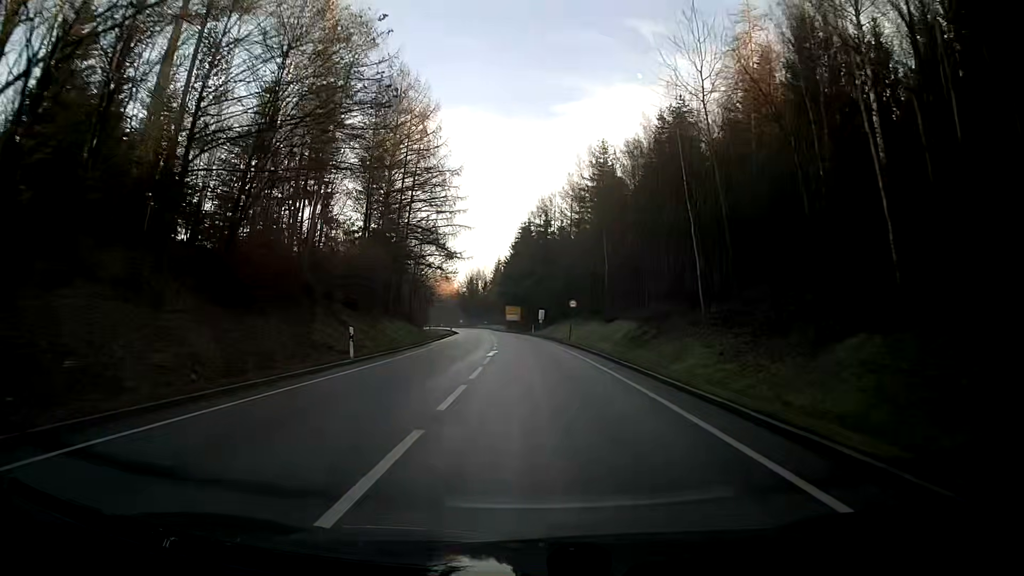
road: primary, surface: asphalt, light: Day
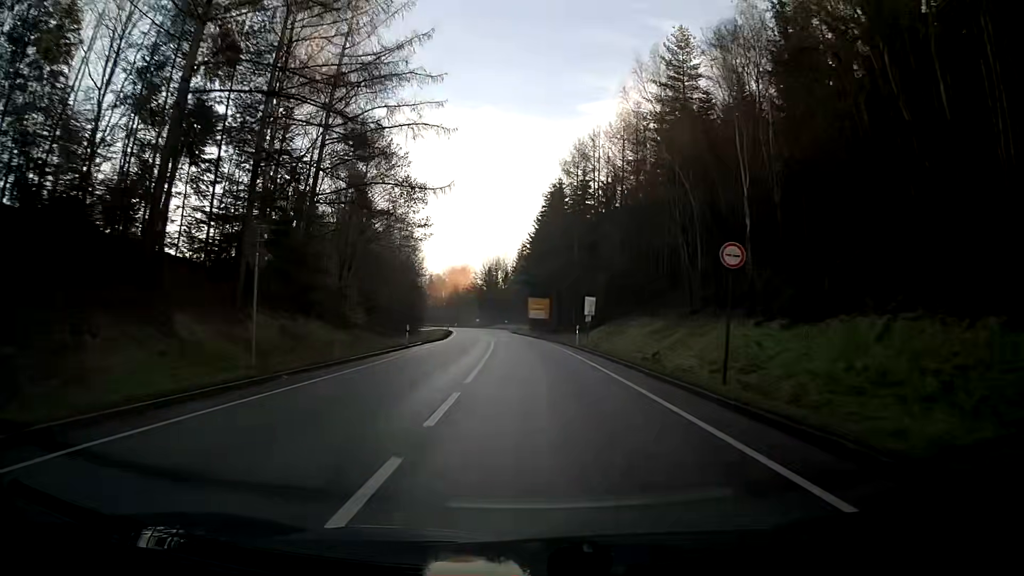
(-0.8, +37.7) m; -3°
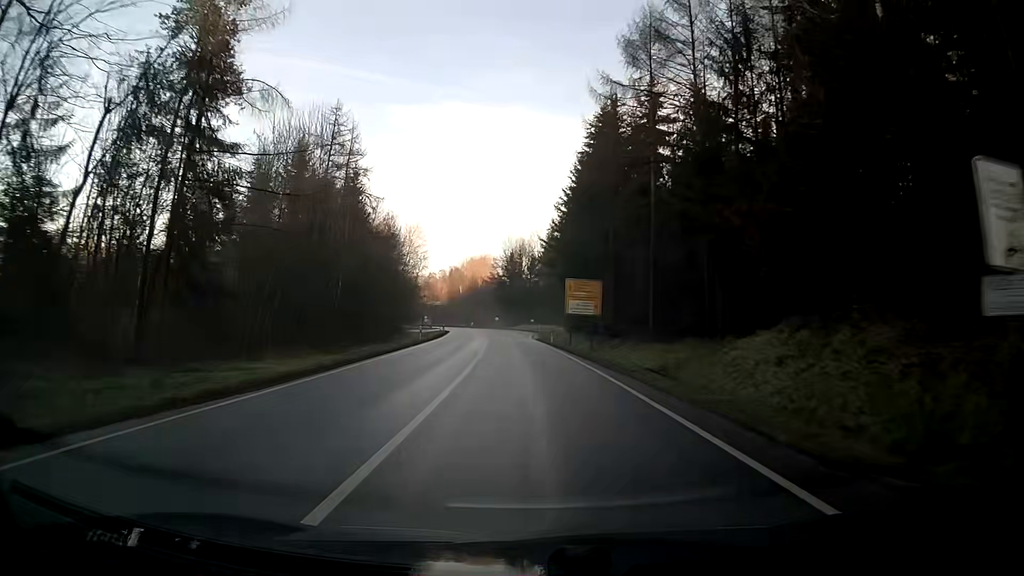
(-0.8, +37.6) m; -2°
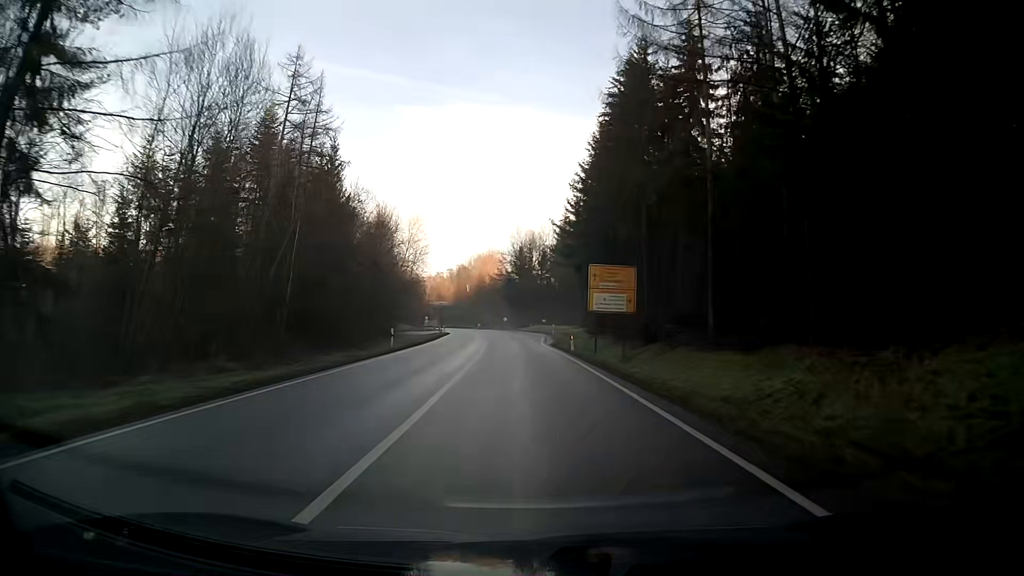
(-0.1, +12.6) m; -1°
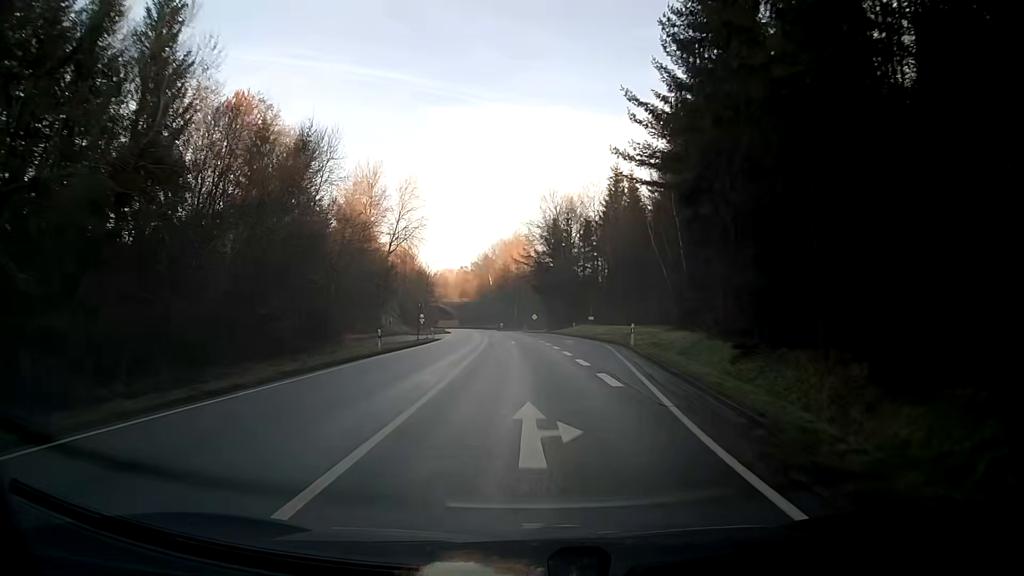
(-0.9, +37.7) m; -3°
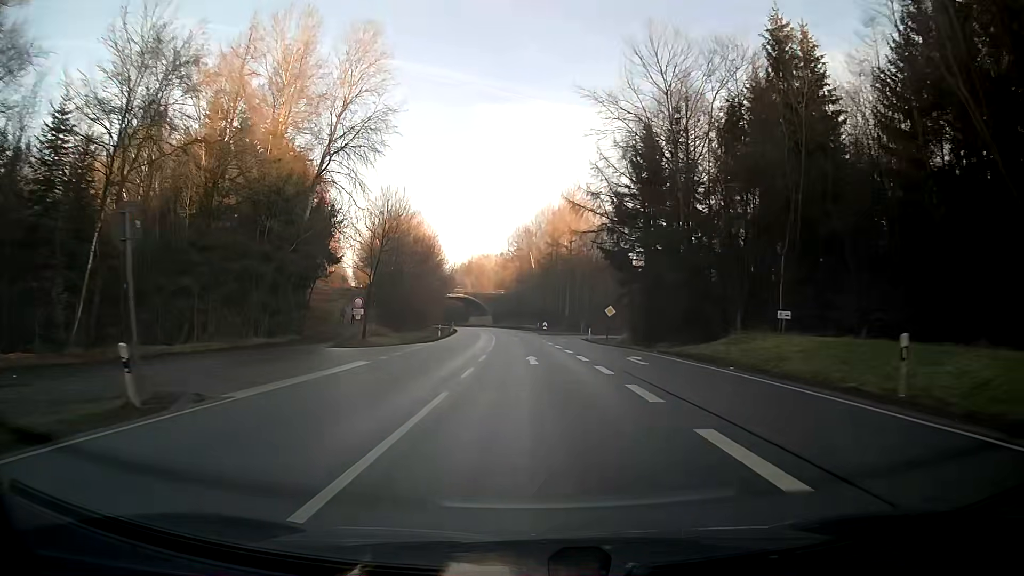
(-1.7, +50.2) m; -4°
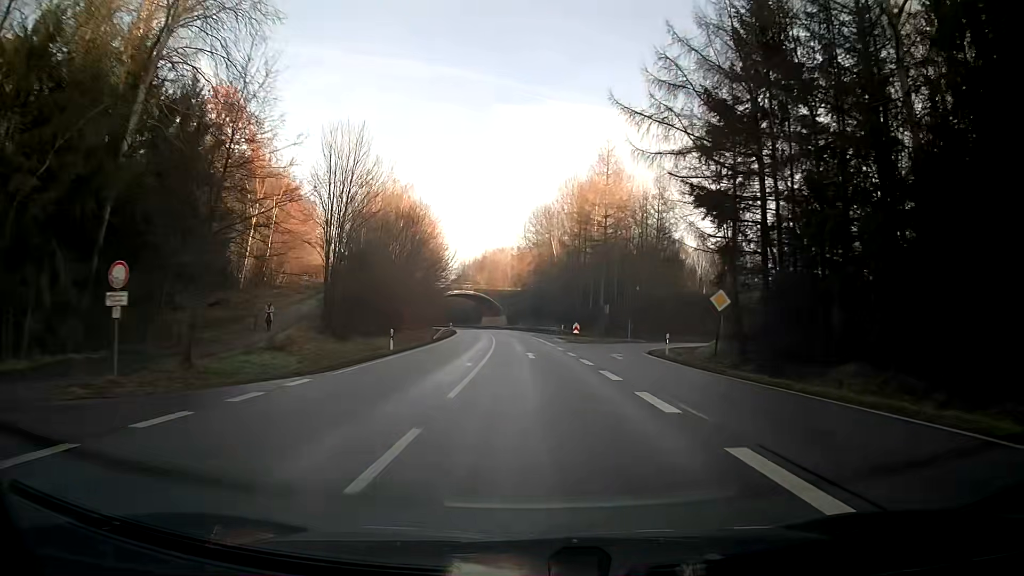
(-0.3, +25.1) m; -2°
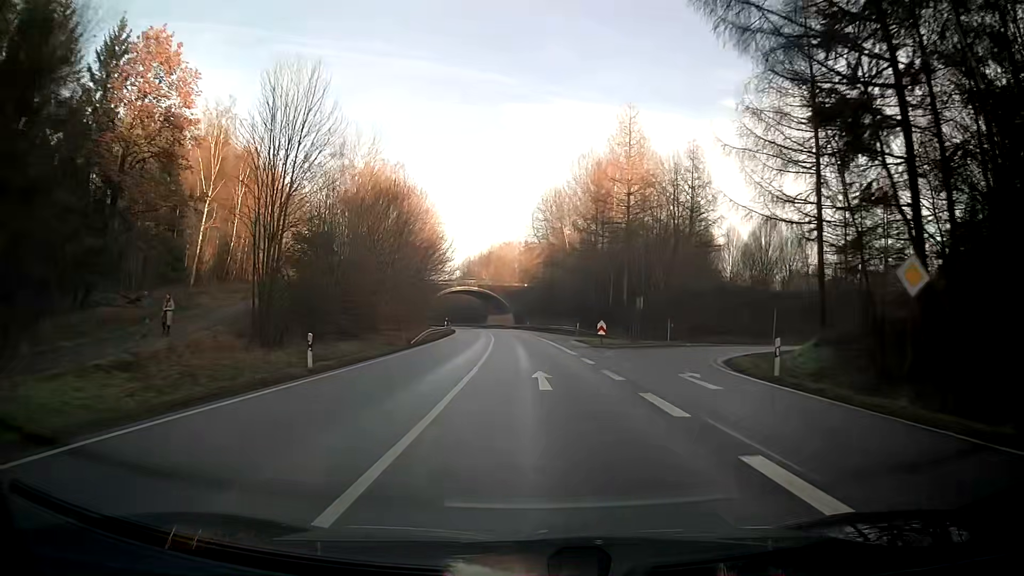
(-0.1, +12.6) m; -1°
